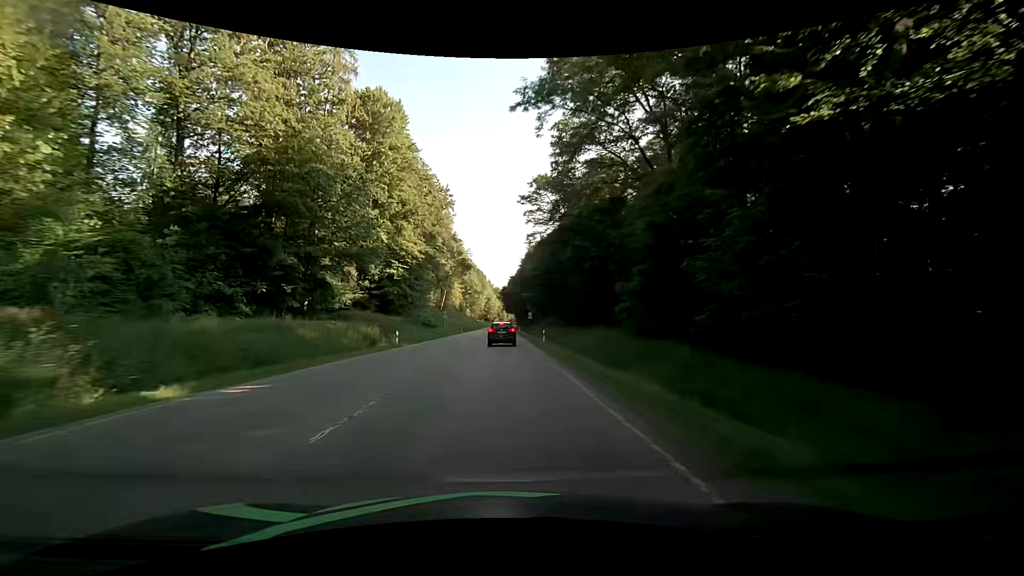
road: secondary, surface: asphalt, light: Day
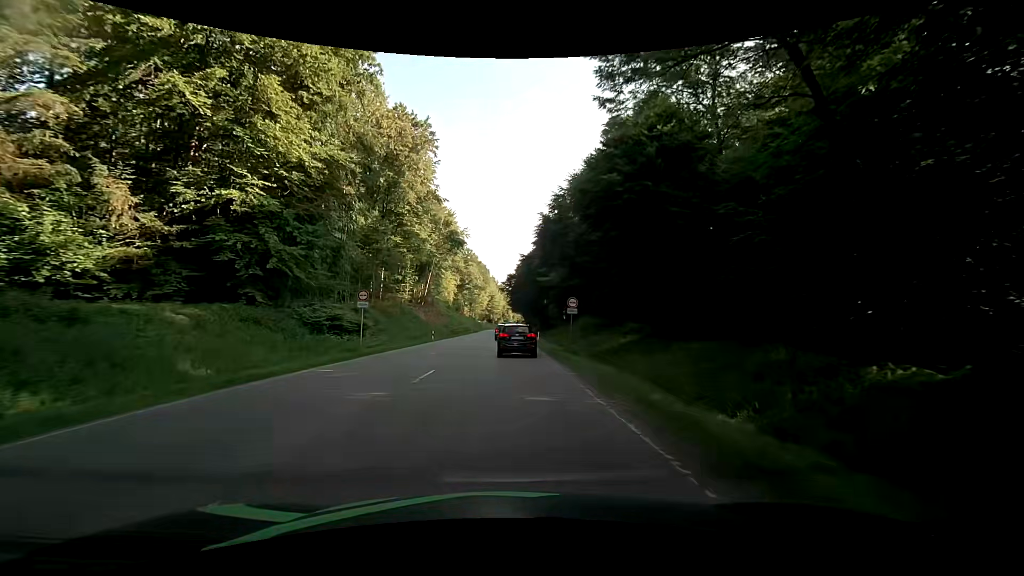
(-0.3, +39.5) m; -1°
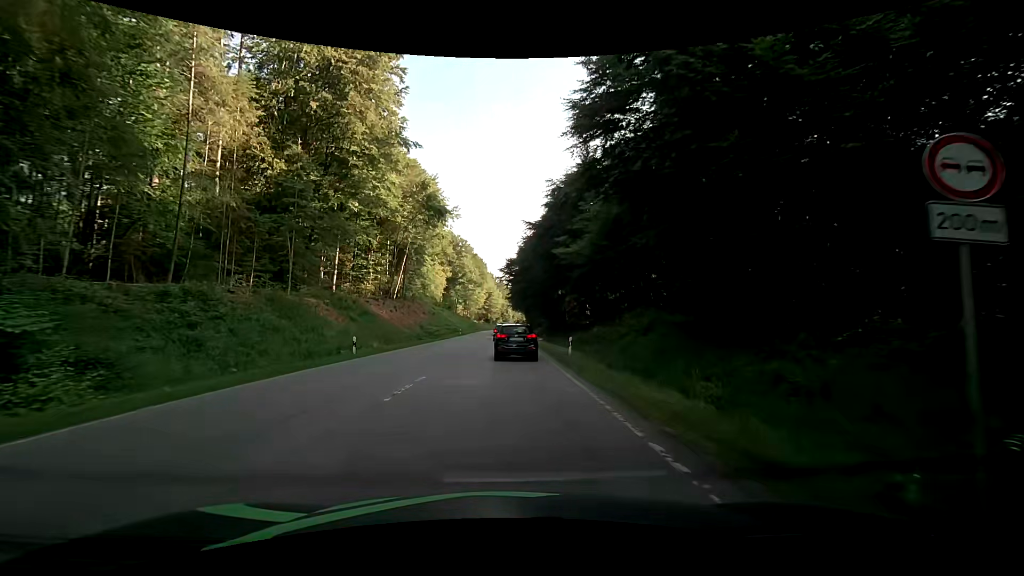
(+0.2, +24.8) m; +1°
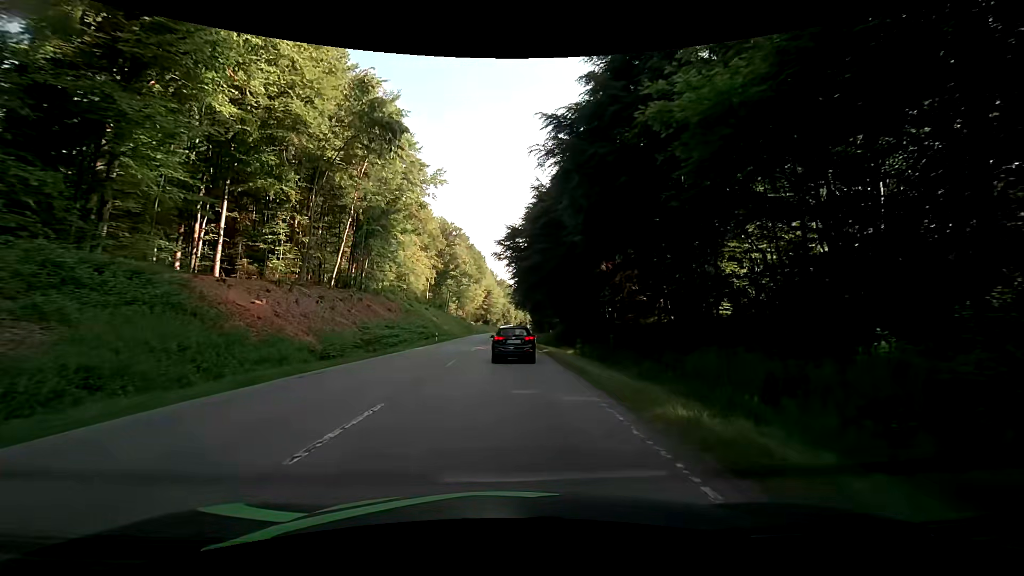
(-0.1, +28.2) m; 0°
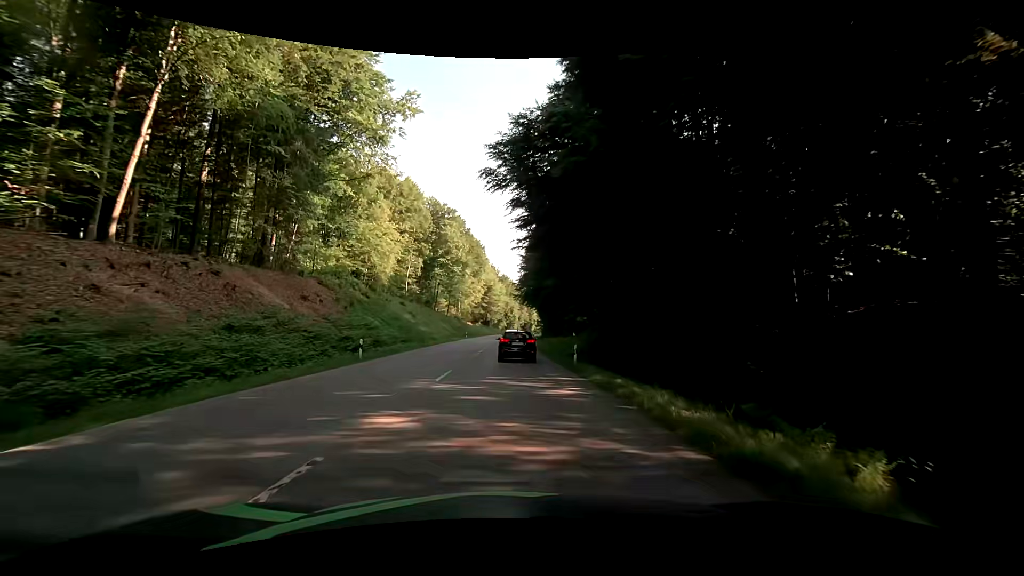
(-0.3, +28.3) m; 0°
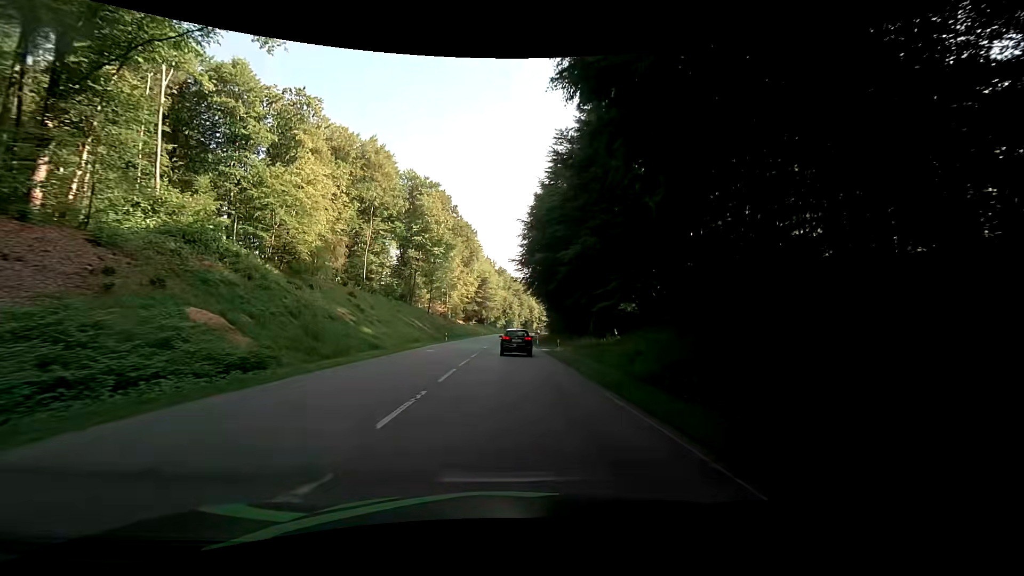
(-0.4, +25.7) m; -1°
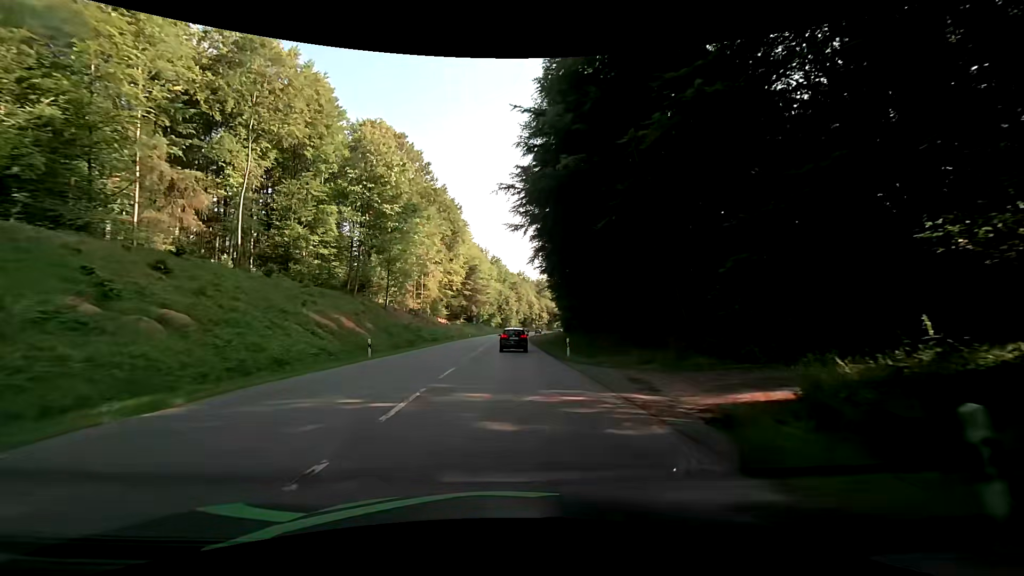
(+0.5, +29.8) m; +1°
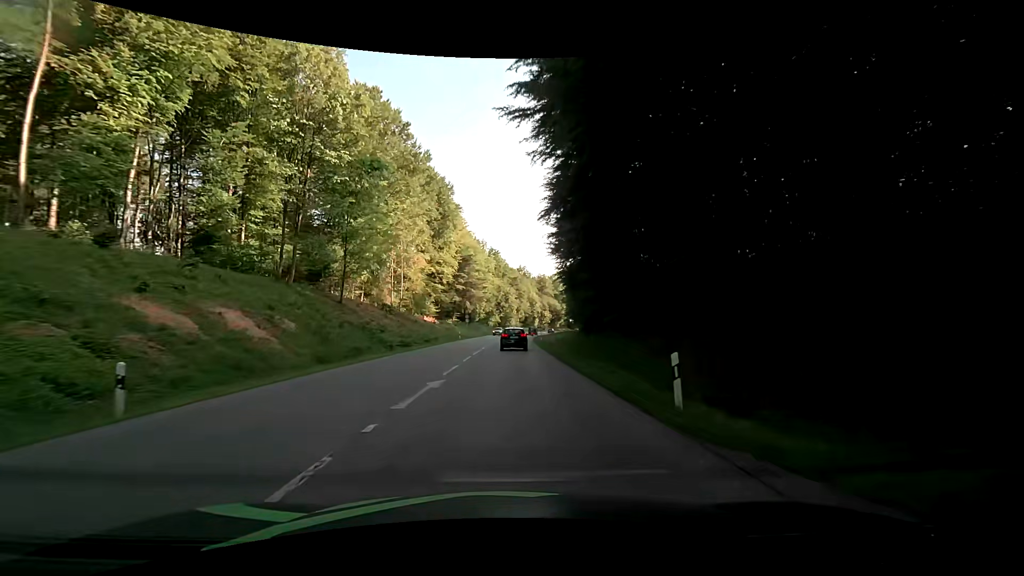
(0.0, +16.3) m; 0°
(0, +10) (0, +20) (0, +30) (0, +40) (+1, +50) (+1, +60) (+1, +70) (+2, +80) (+2, +90) (+3, +100) m
